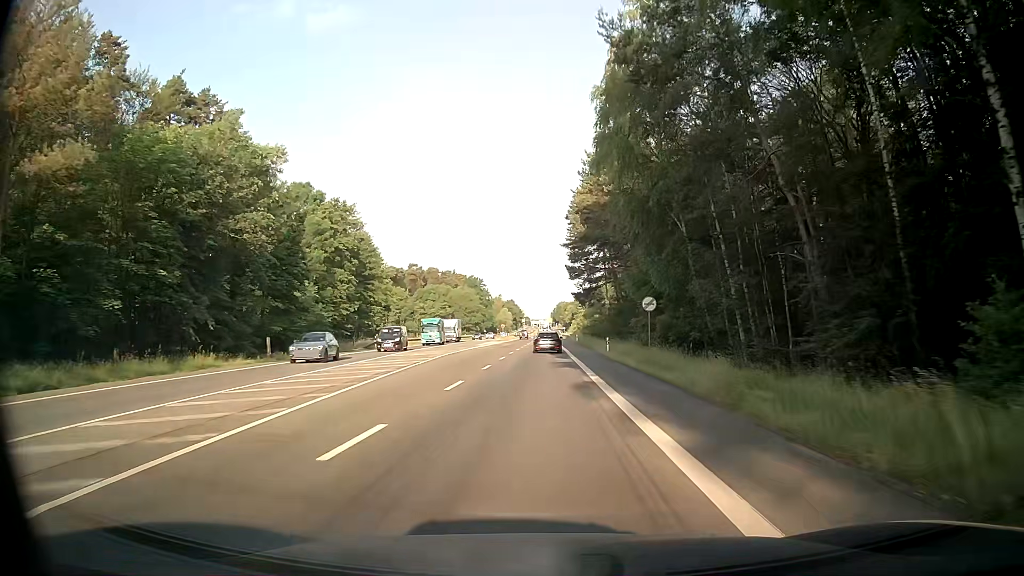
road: secondary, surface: asphalt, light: Day
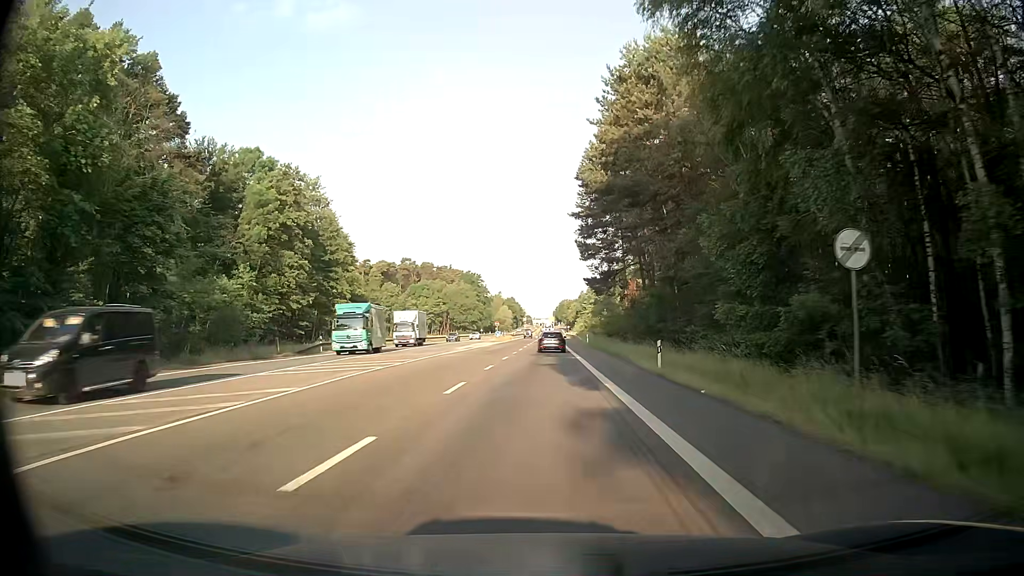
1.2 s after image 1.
(-0.1, +19.0) m; 0°
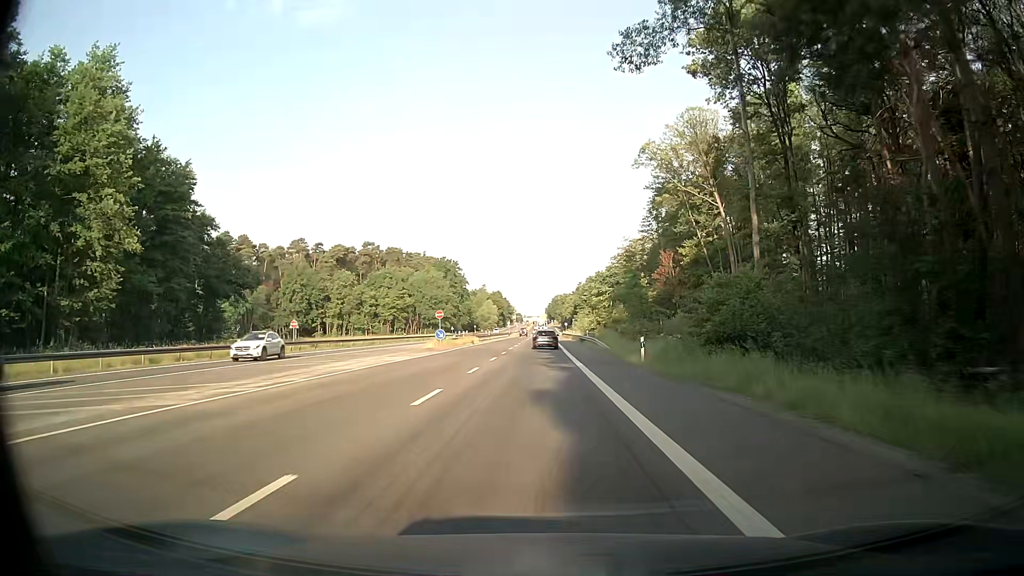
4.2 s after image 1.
(+0.4, +47.5) m; 0°
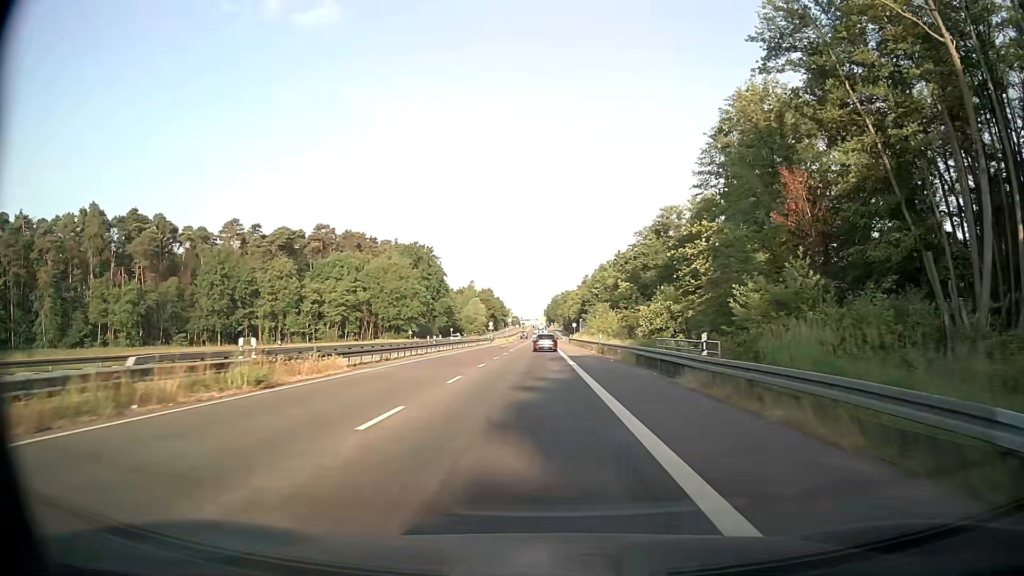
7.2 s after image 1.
(+0.4, +47.8) m; 0°
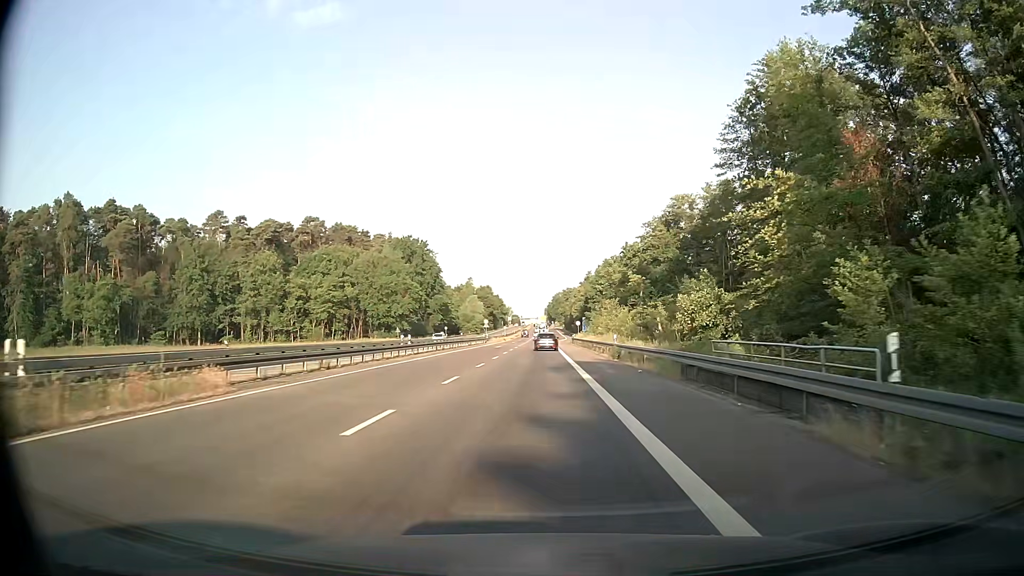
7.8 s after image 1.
(0.0, +9.6) m; 0°
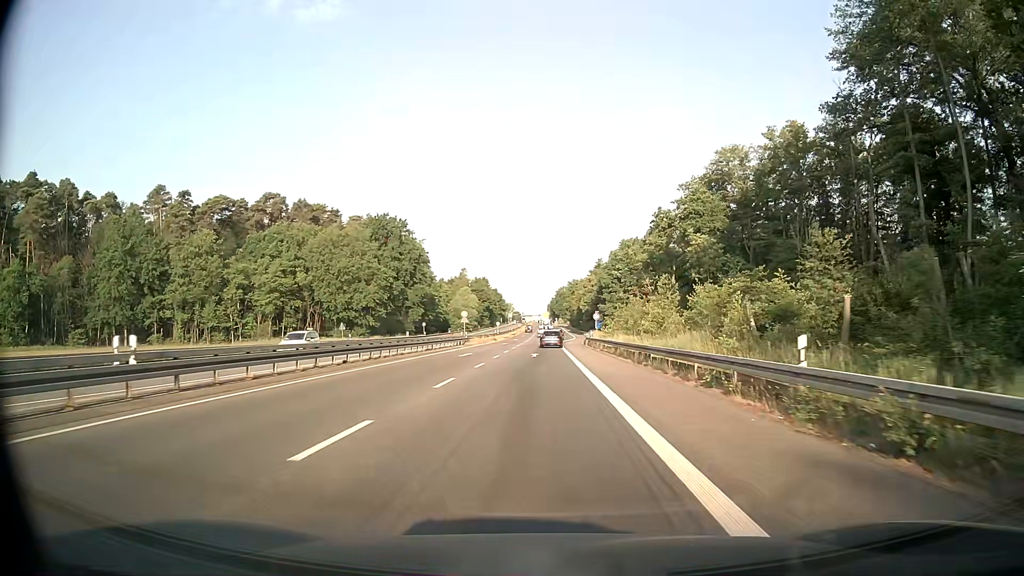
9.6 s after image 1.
(-0.2, +28.8) m; -1°
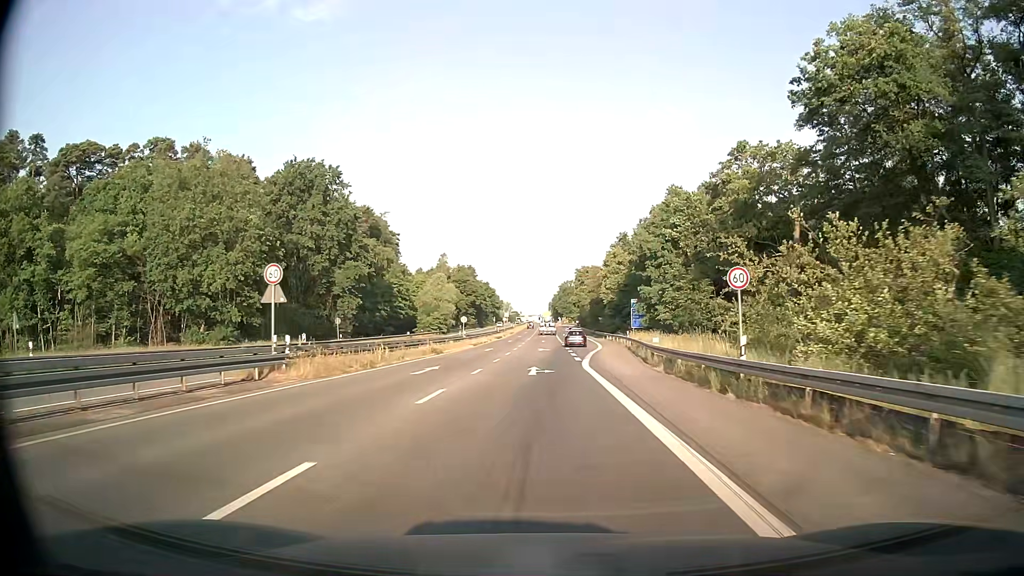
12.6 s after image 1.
(+0.1, +48.2) m; 0°
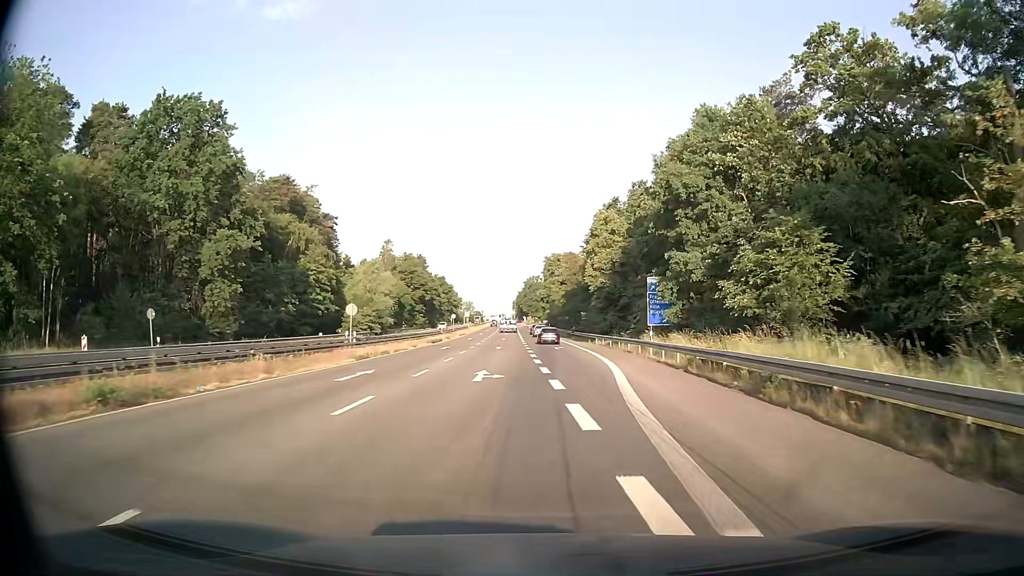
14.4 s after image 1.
(+0.4, +28.9) m; +3°
(0, +10) (0, +20) (+1, +30) (+1, +40) (0, +50) (0, +60) (0, +70) (-1, +80) (-1, +90) (-2, +100) m
